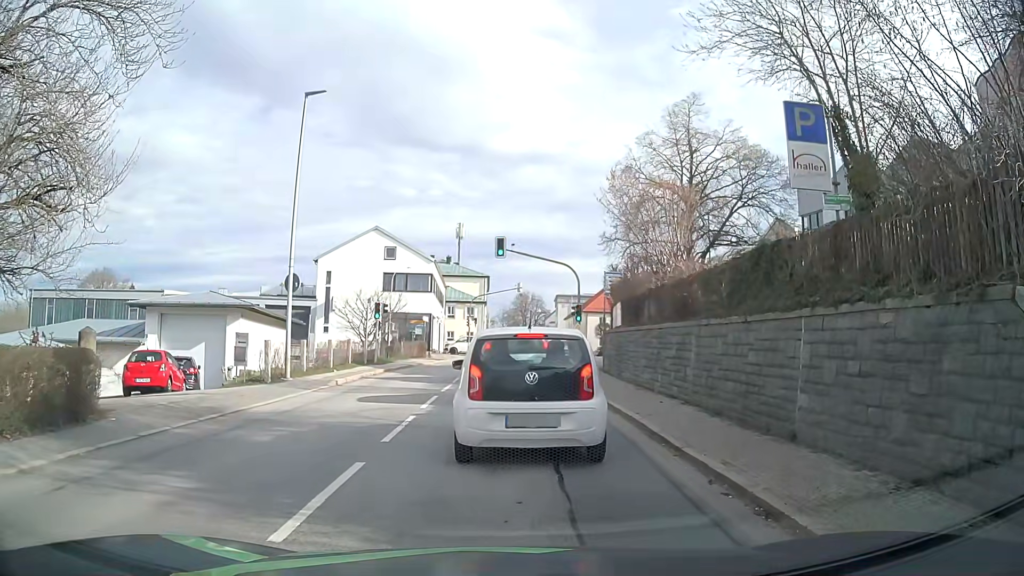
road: tertiary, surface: asphalt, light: Day
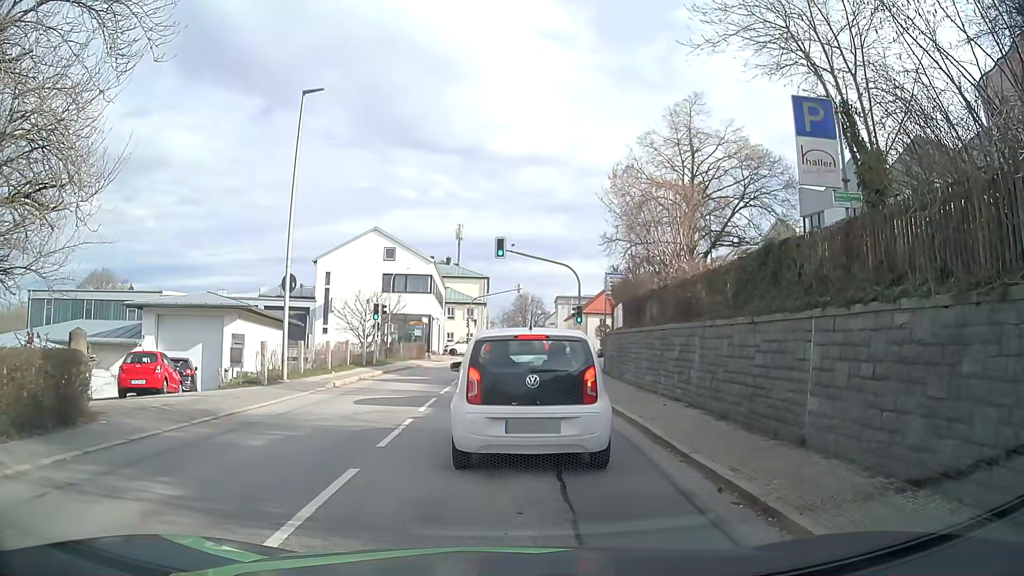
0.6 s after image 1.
(0.0, +0.3) m; 0°
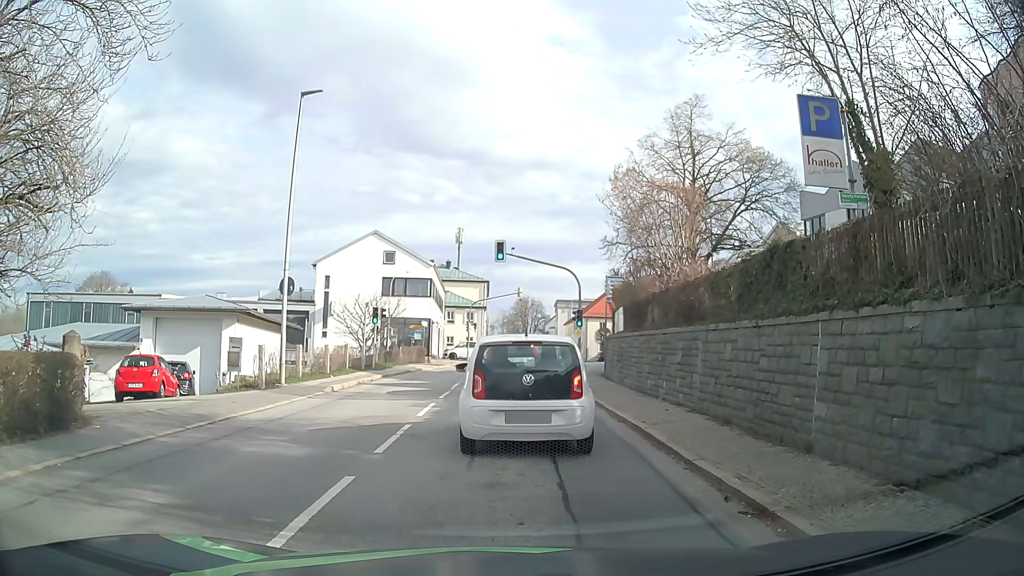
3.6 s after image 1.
(0.0, +0.2) m; 0°
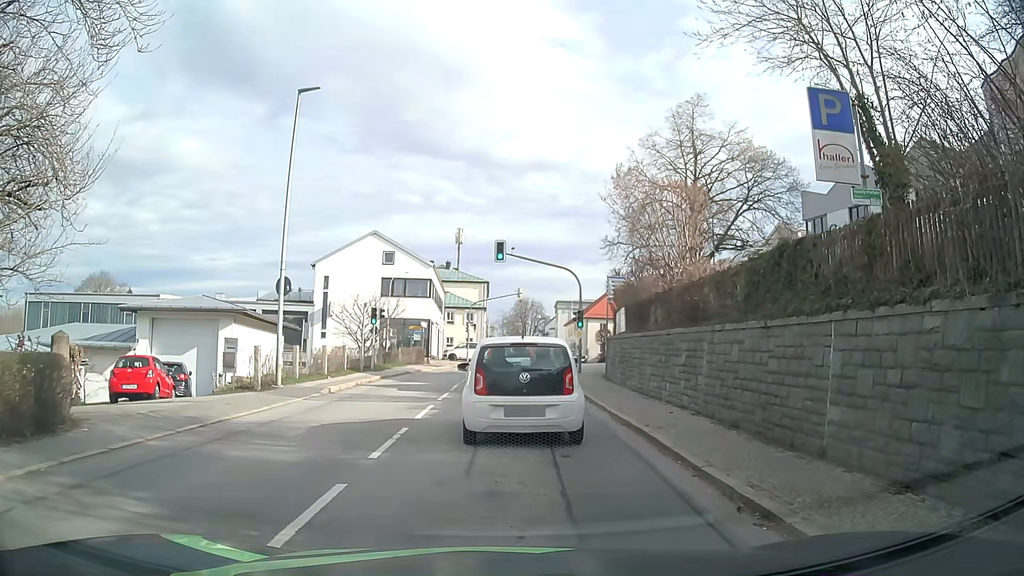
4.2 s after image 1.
(0.0, +0.4) m; 0°
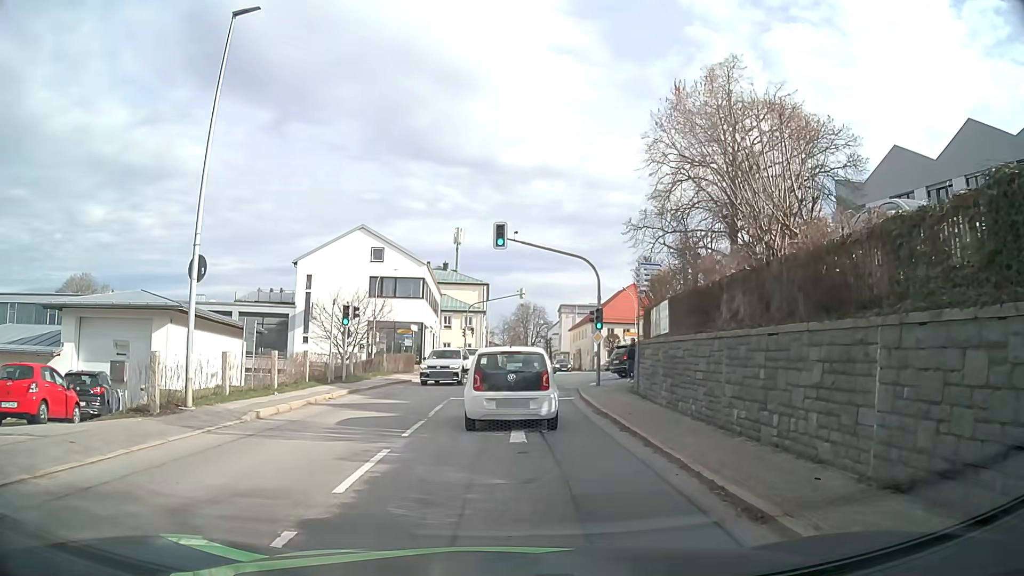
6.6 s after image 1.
(-0.1, +6.4) m; -1°
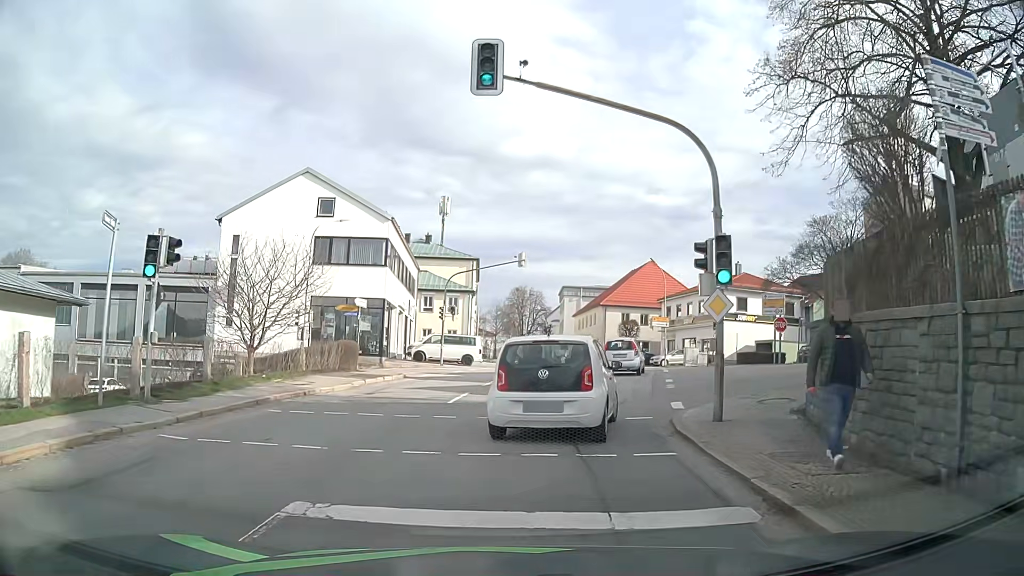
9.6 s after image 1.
(+0.1, +15.4) m; 0°
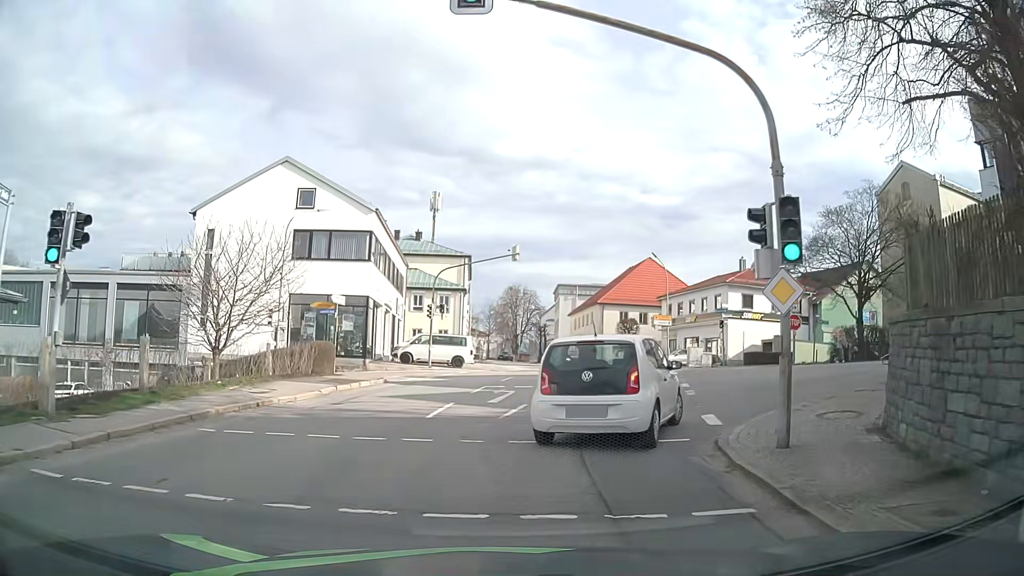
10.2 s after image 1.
(0.0, +2.9) m; +2°
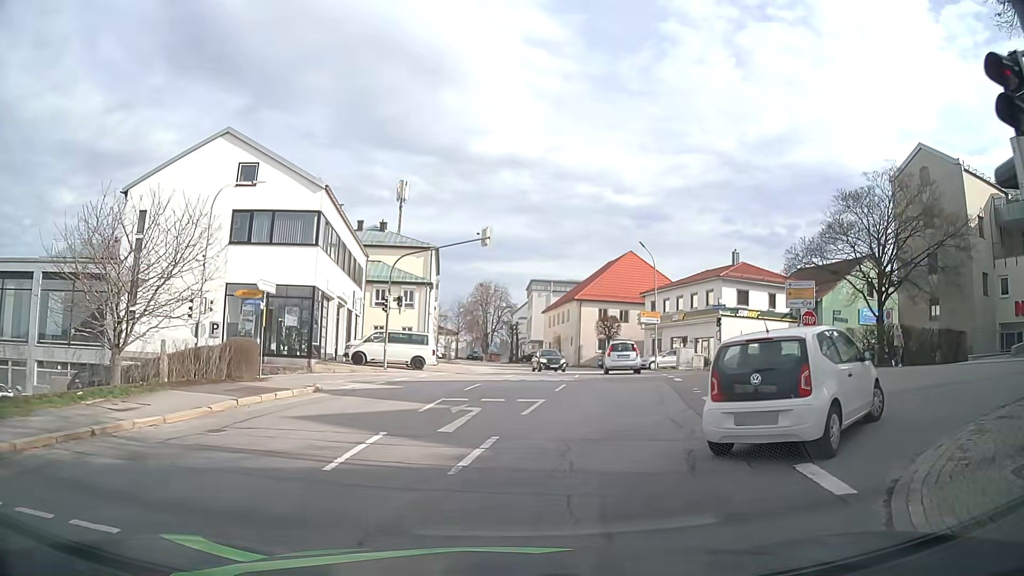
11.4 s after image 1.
(0.0, +5.3) m; +2°
